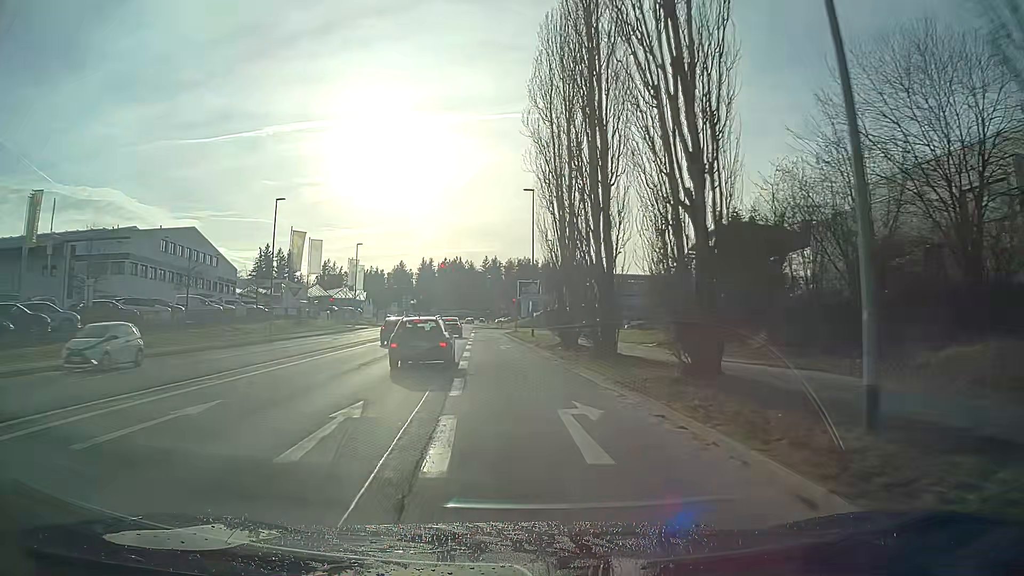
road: tertiary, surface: asphalt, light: Day
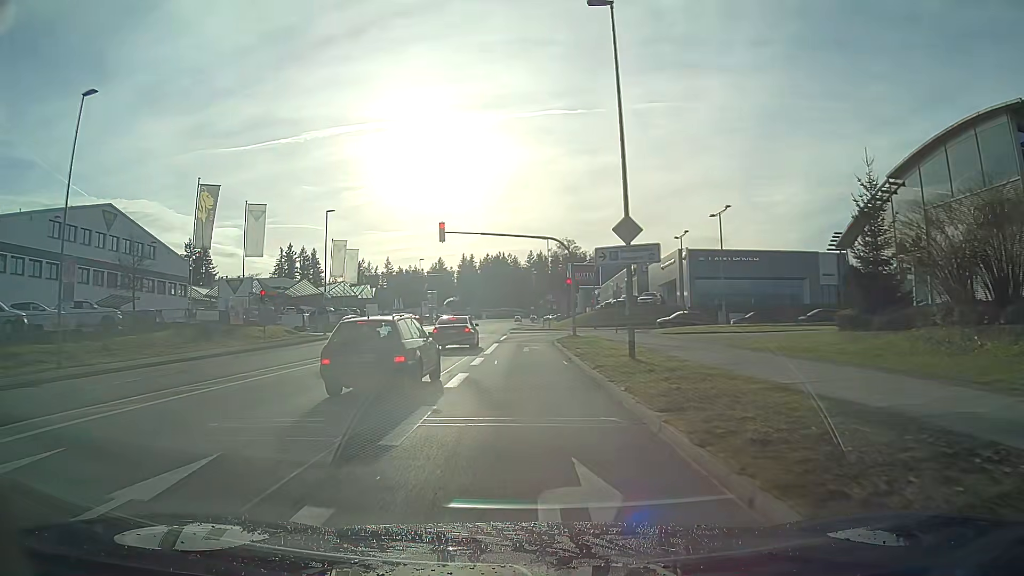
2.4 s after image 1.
(-1.2, +28.8) m; -3°
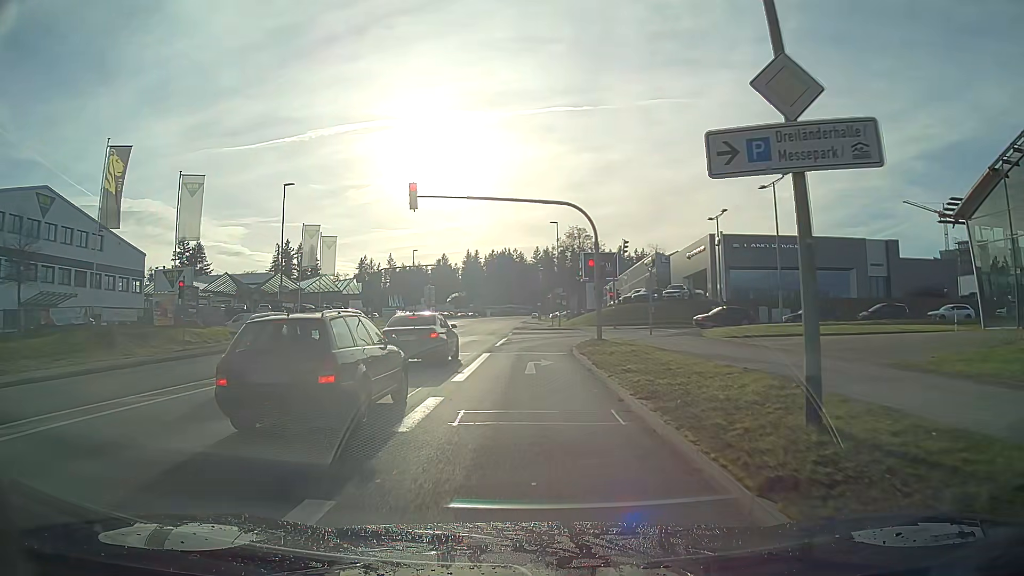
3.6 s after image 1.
(0.0, +11.0) m; 0°
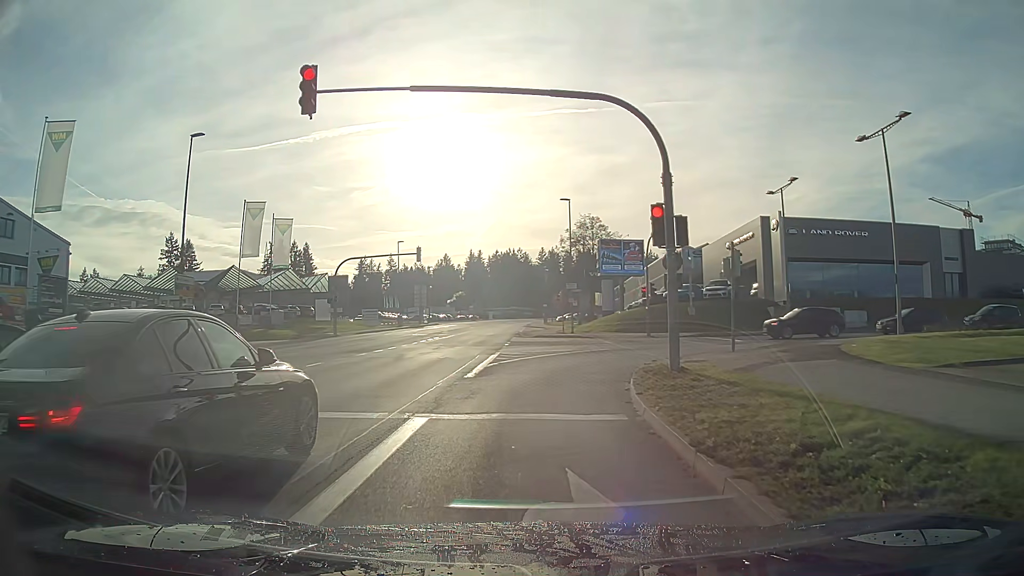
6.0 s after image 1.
(-0.1, +13.7) m; -1°
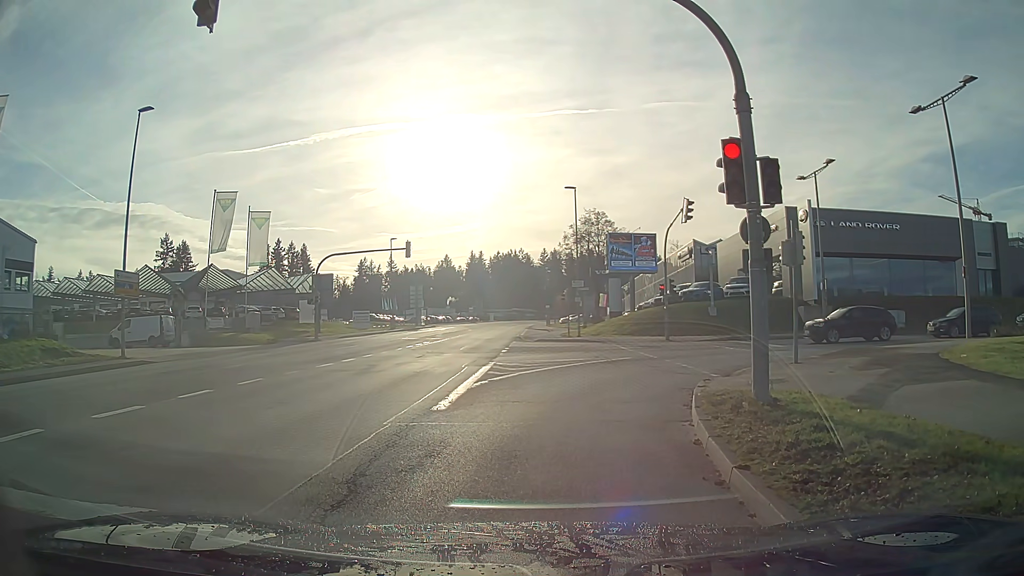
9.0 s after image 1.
(0.0, +4.9) m; 0°
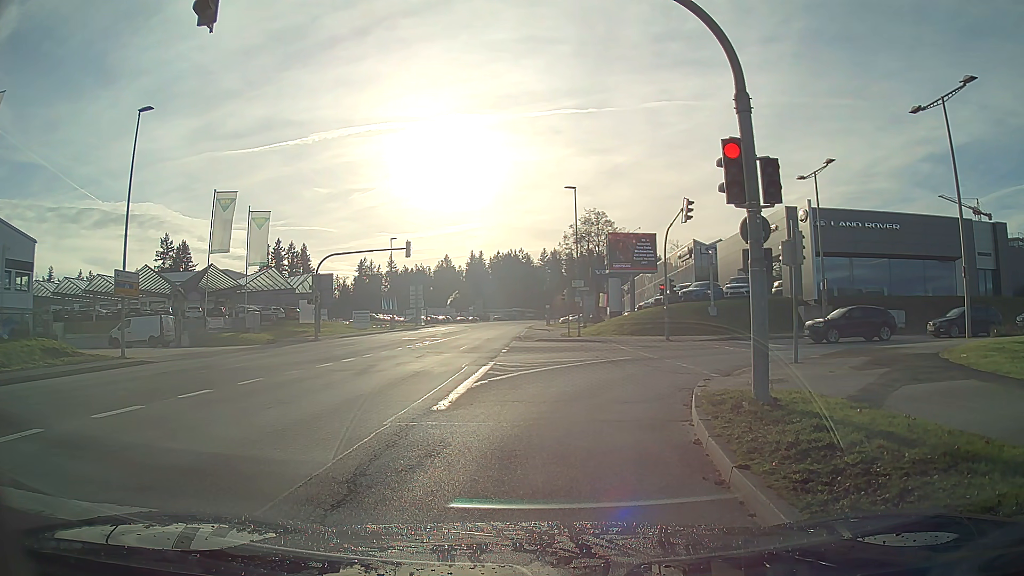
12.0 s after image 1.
(0.0, +0.1) m; 0°
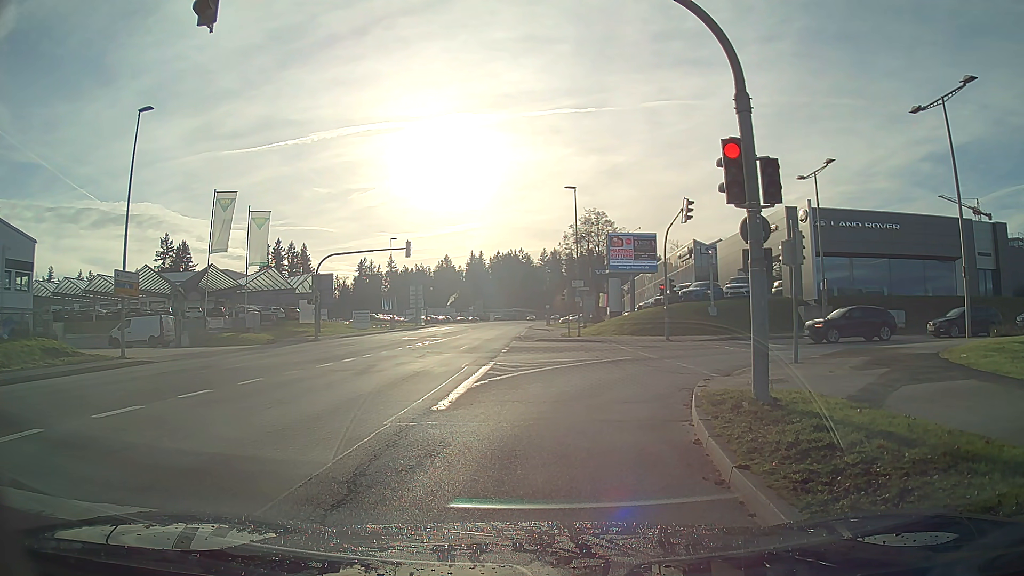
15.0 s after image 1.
(0.0, 0.0) m; 0°
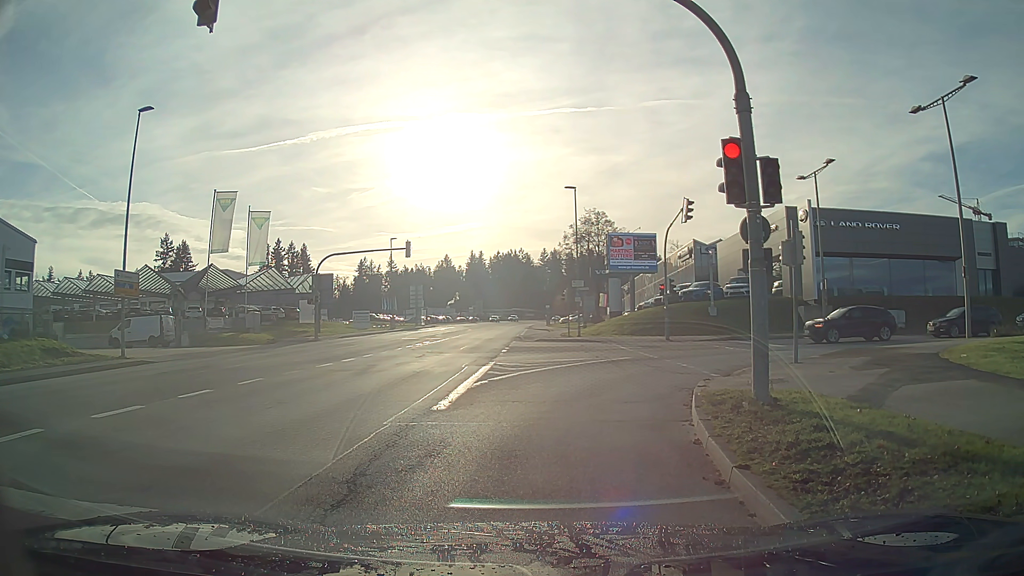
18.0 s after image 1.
(0.0, 0.0) m; 0°
